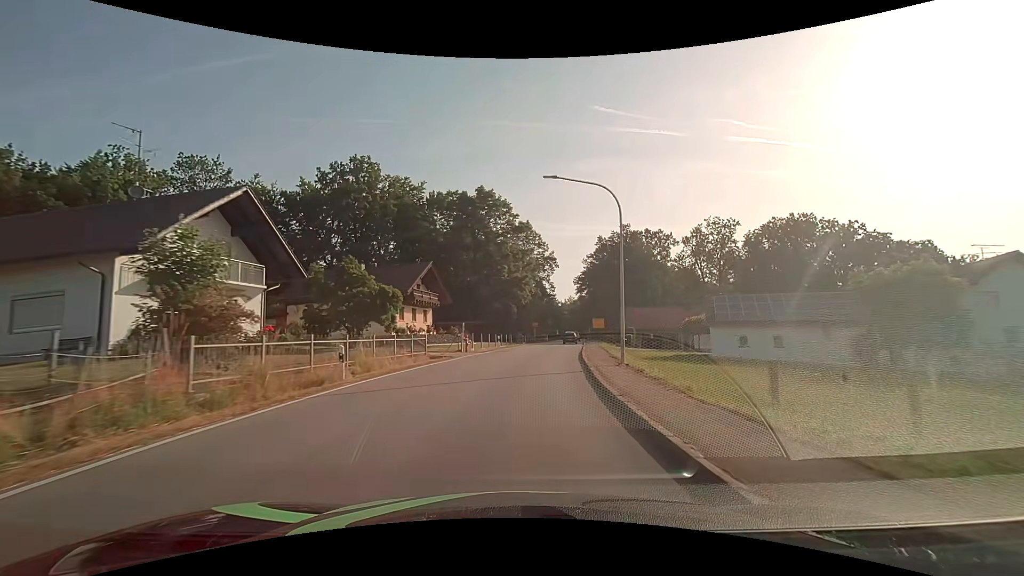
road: secondary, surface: asphalt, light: Day
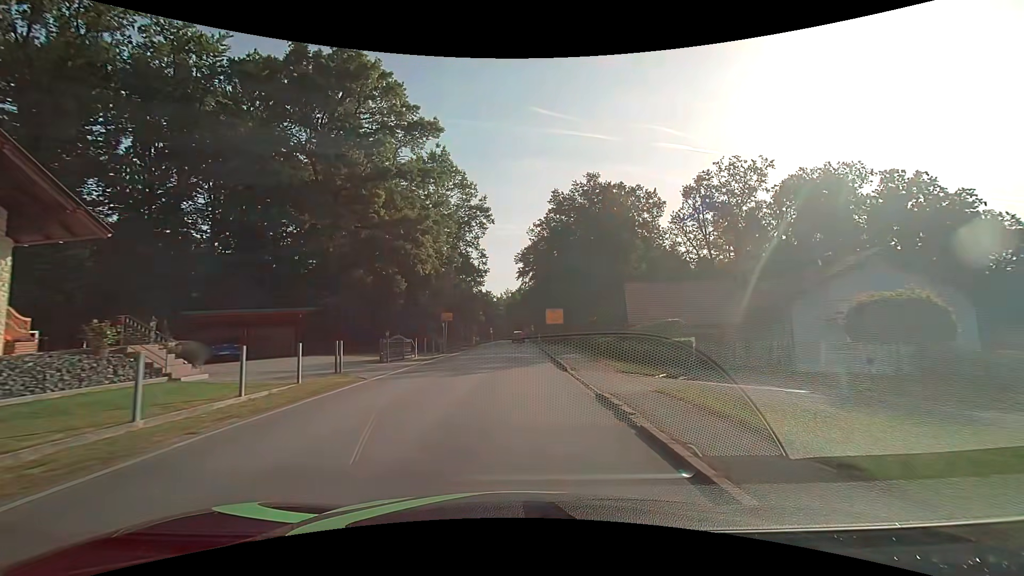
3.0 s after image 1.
(+3.0, +37.8) m; +8°
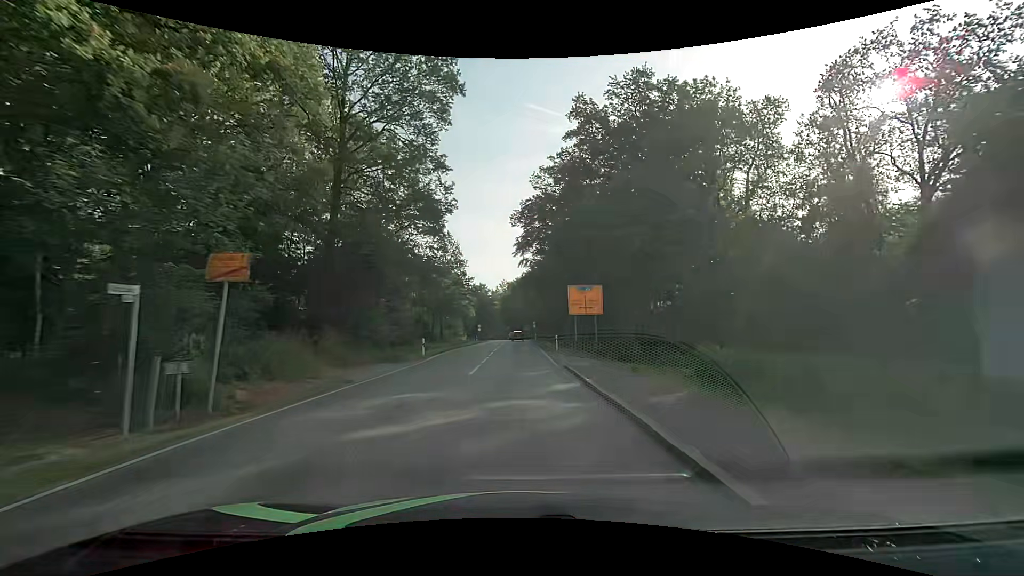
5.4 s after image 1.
(-0.1, +30.8) m; 0°
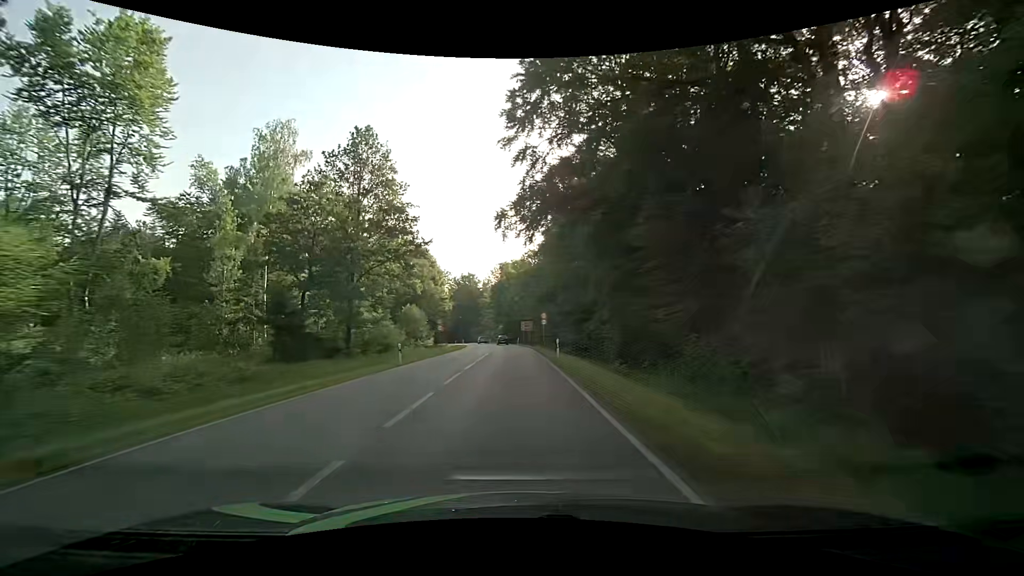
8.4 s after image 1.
(+0.3, +44.0) m; 0°
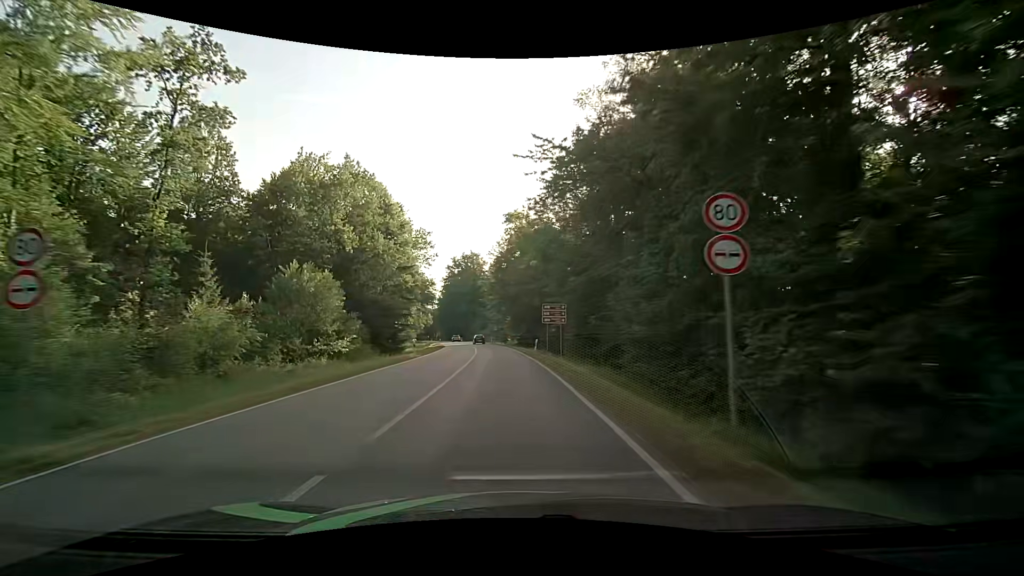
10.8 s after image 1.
(+0.5, +42.0) m; -1°
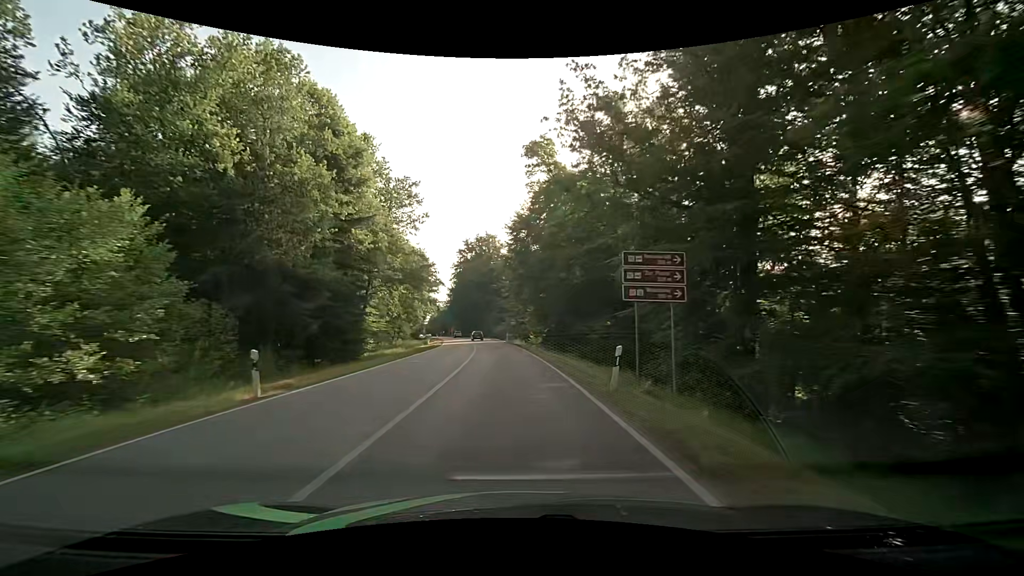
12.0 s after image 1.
(-0.2, +23.0) m; -2°
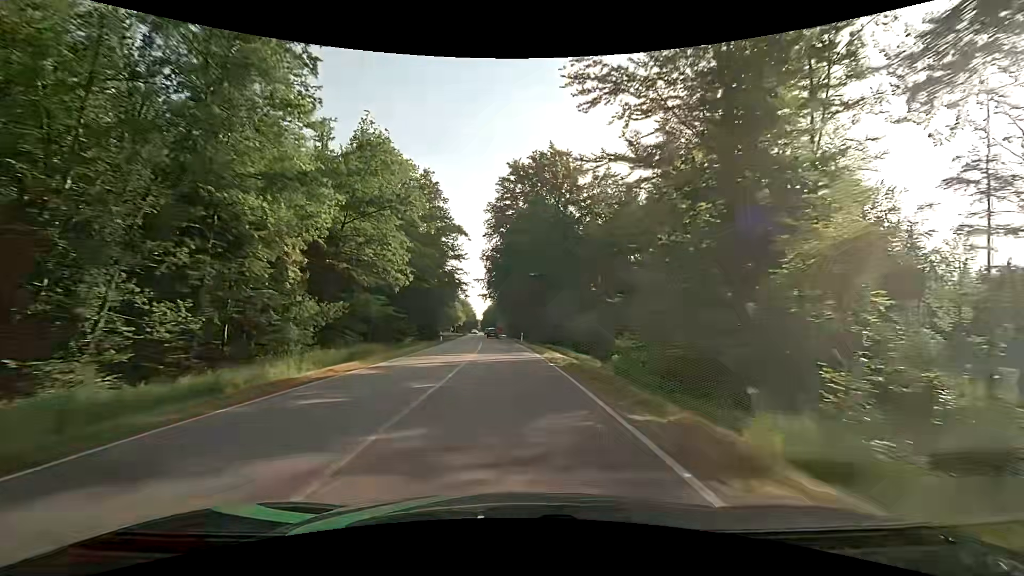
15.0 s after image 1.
(-3.7, +61.0) m; -6°
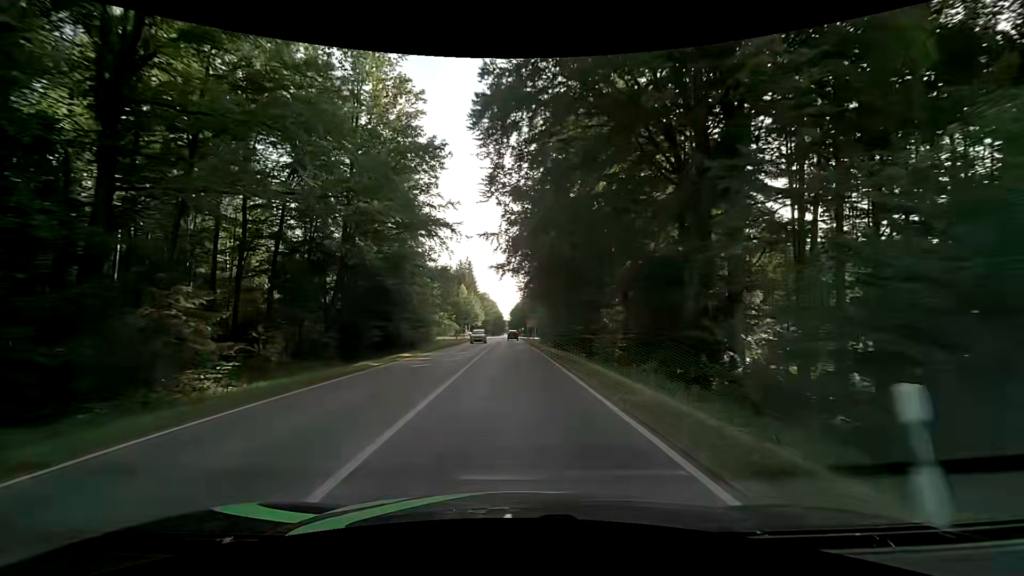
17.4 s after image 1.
(-2.4, +48.2) m; -4°
(0, +10) (0, +20) (0, +30) (0, +40) (-1, +50) (-1, +60) (-1, +70) (-1, +80) (-1, +90) (-2, +100) m
